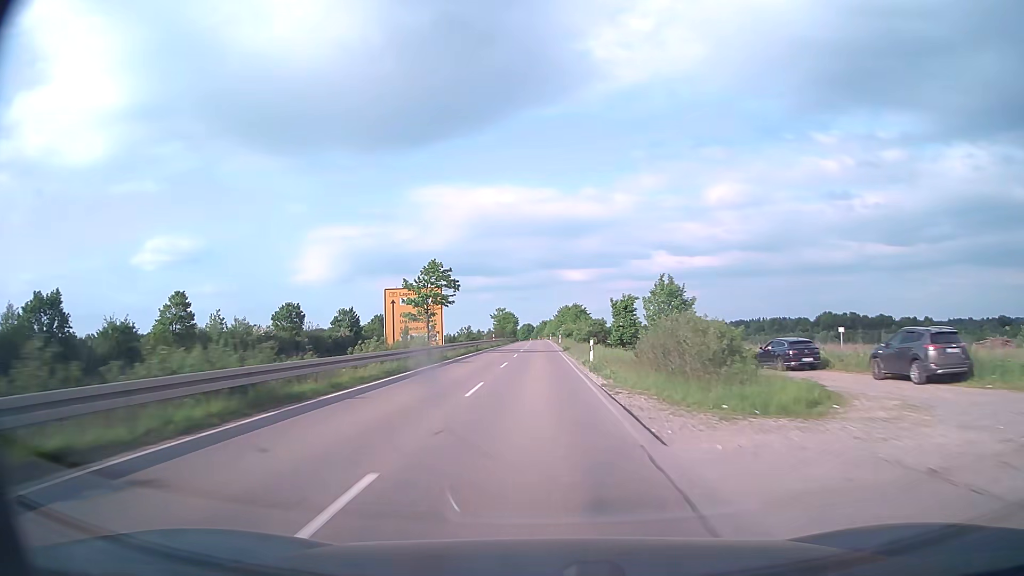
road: secondary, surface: asphalt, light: Day
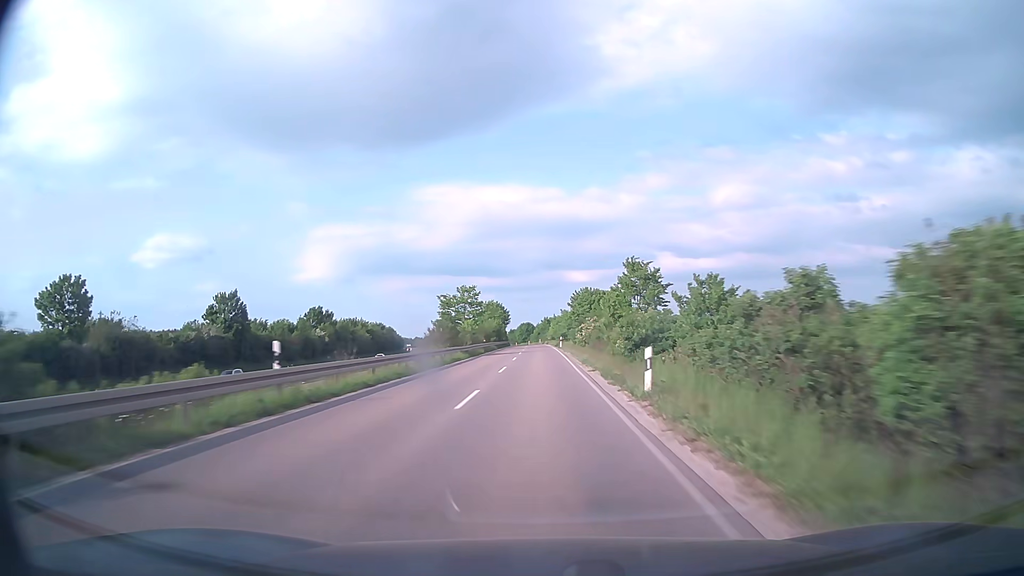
(-0.3, +62.4) m; 0°
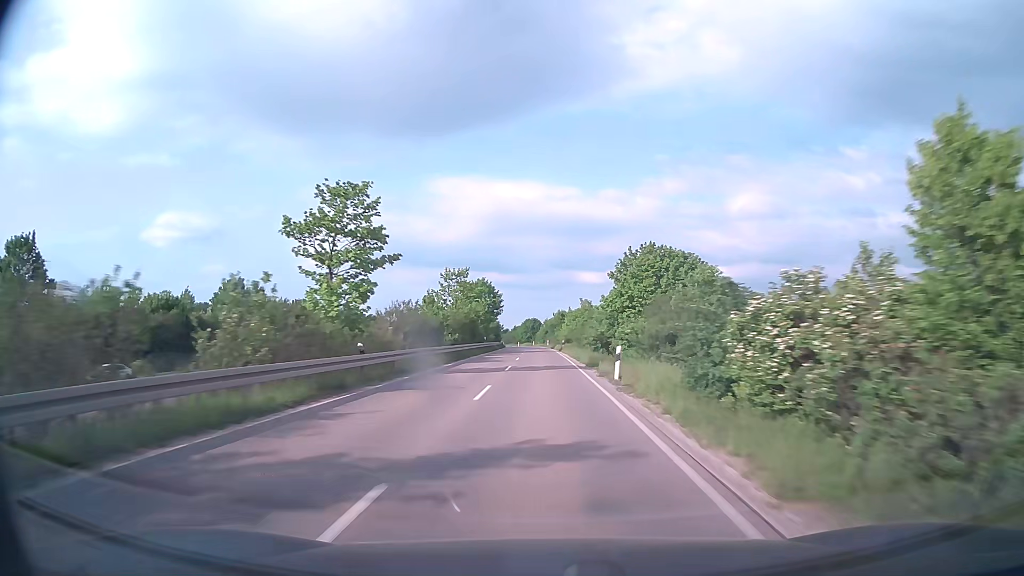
(-0.4, +46.2) m; -1°
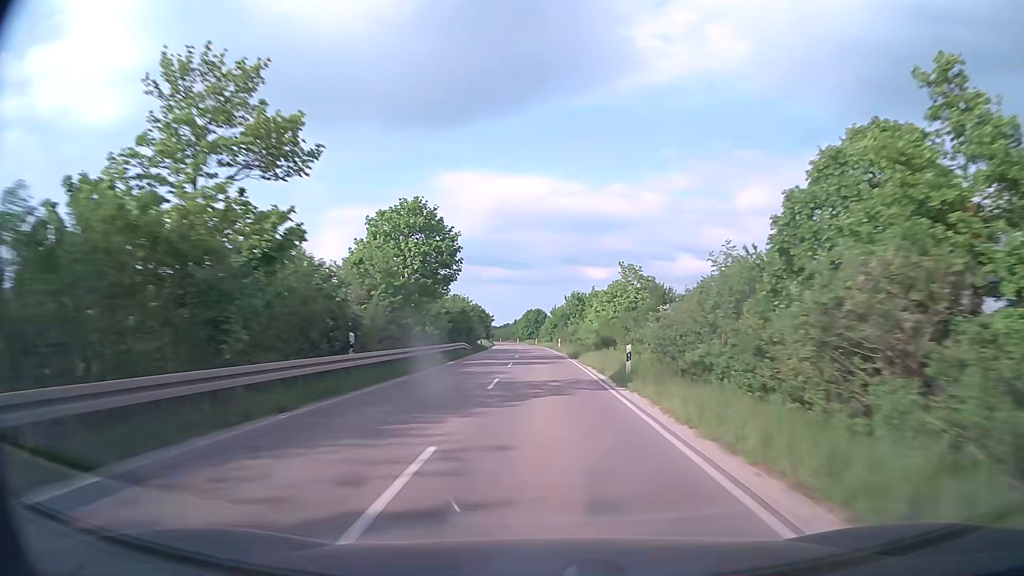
(-0.2, +45.8) m; 0°
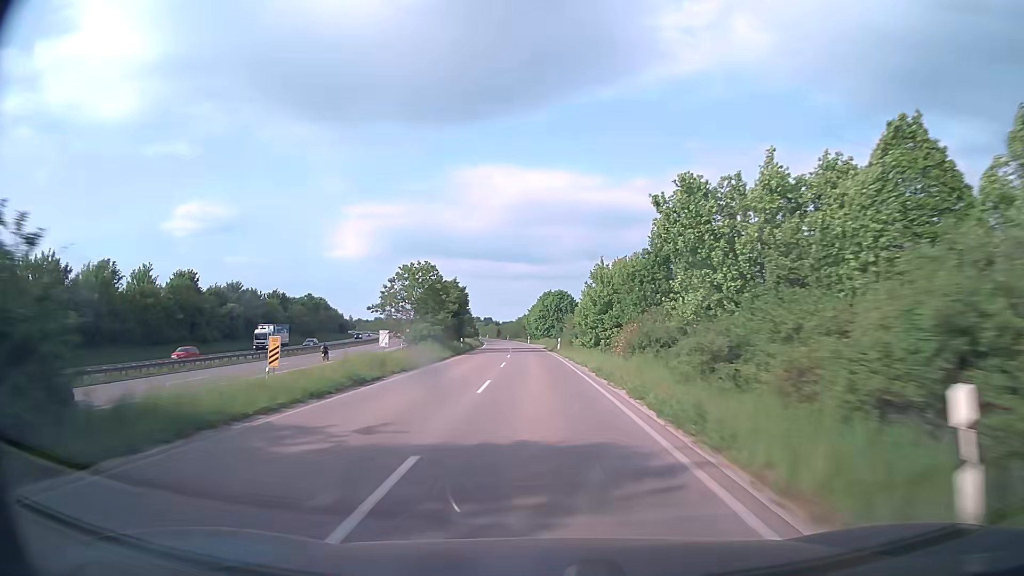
(-0.7, +60.9) m; -2°
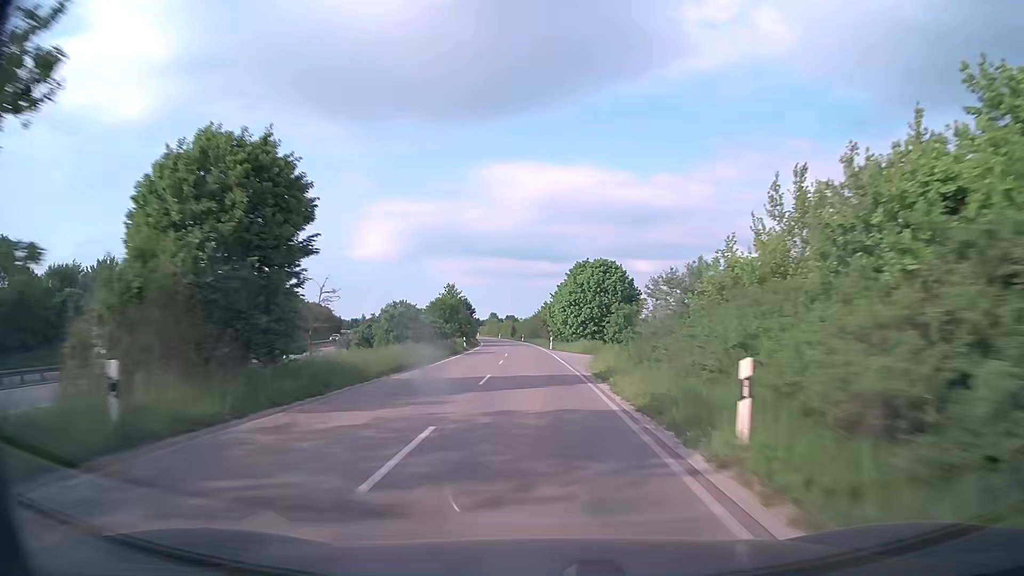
(-0.5, +45.7) m; -2°
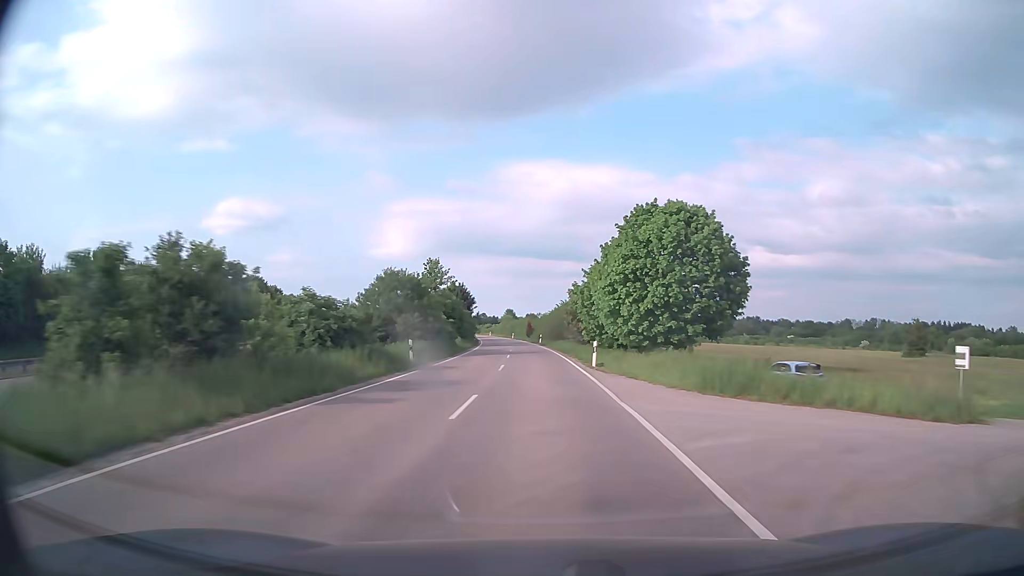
(-0.6, +30.4) m; -2°
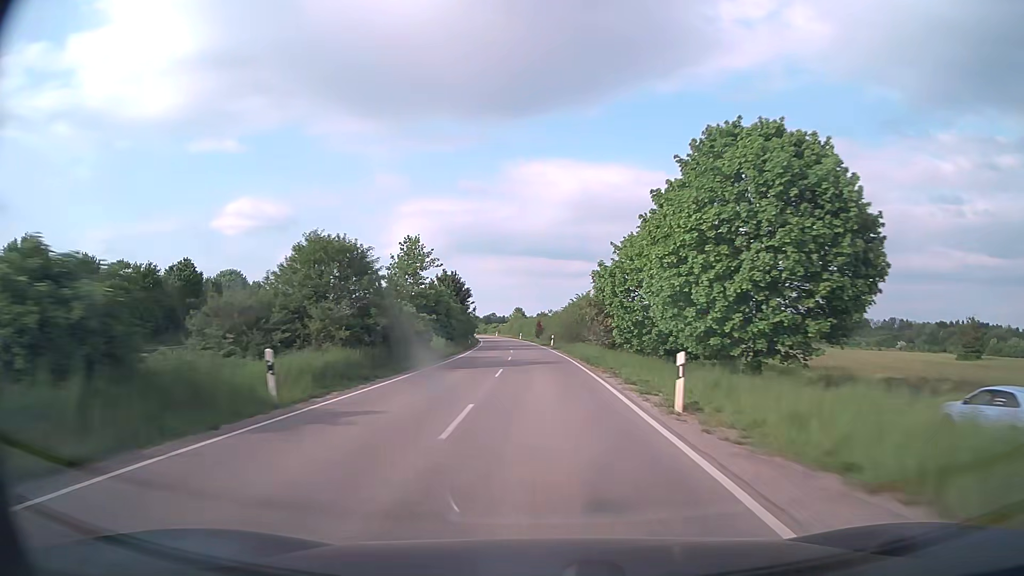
(-0.1, +15.2) m; -1°
(0, +10) (0, +20) (-1, +30) (-1, +40) (-1, +50) (-2, +60) (-2, +70) (-3, +80) (-4, +90) (-5, +100) m
